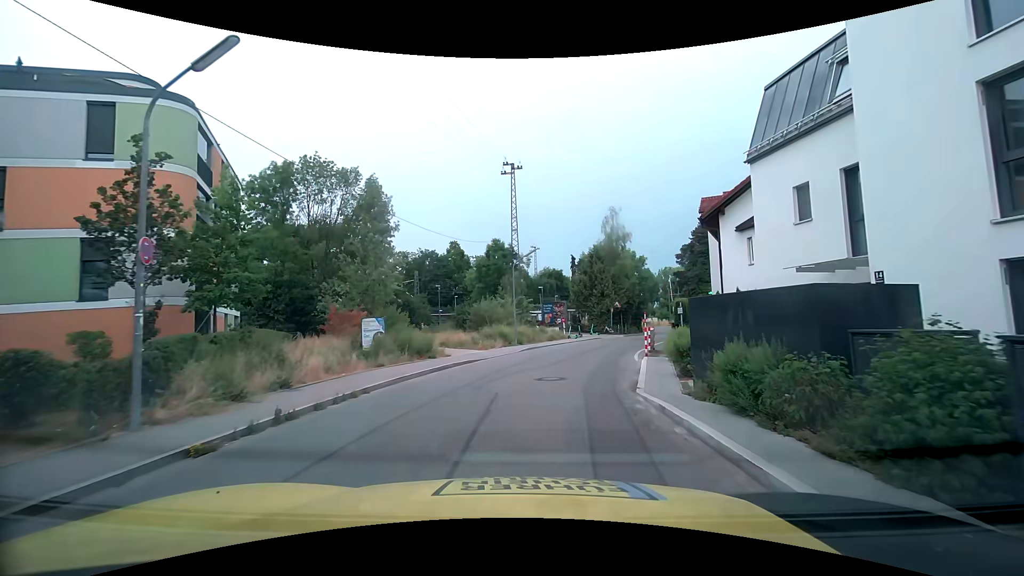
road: residential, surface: asphalt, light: Day
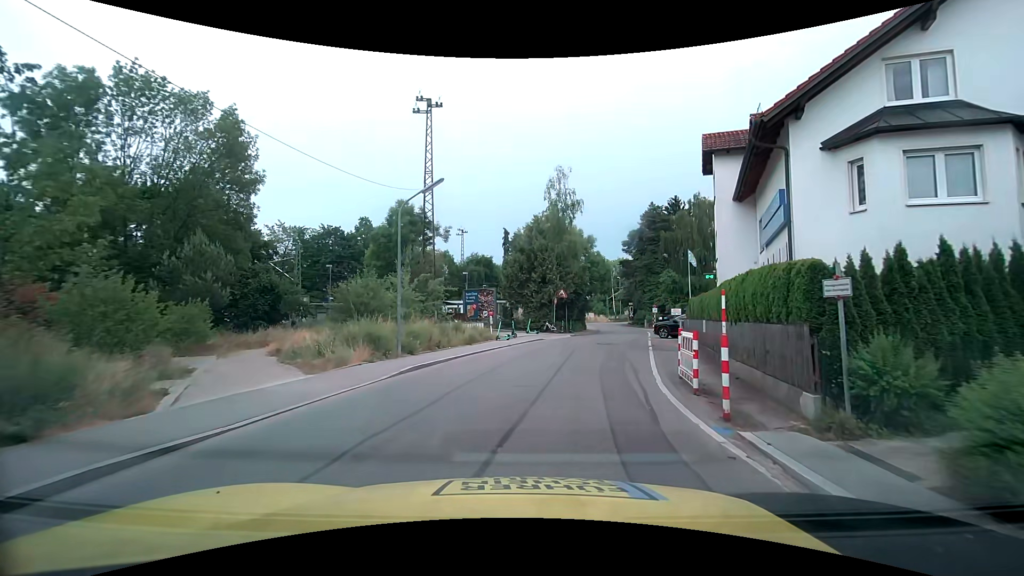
(+0.6, +14.2) m; +6°
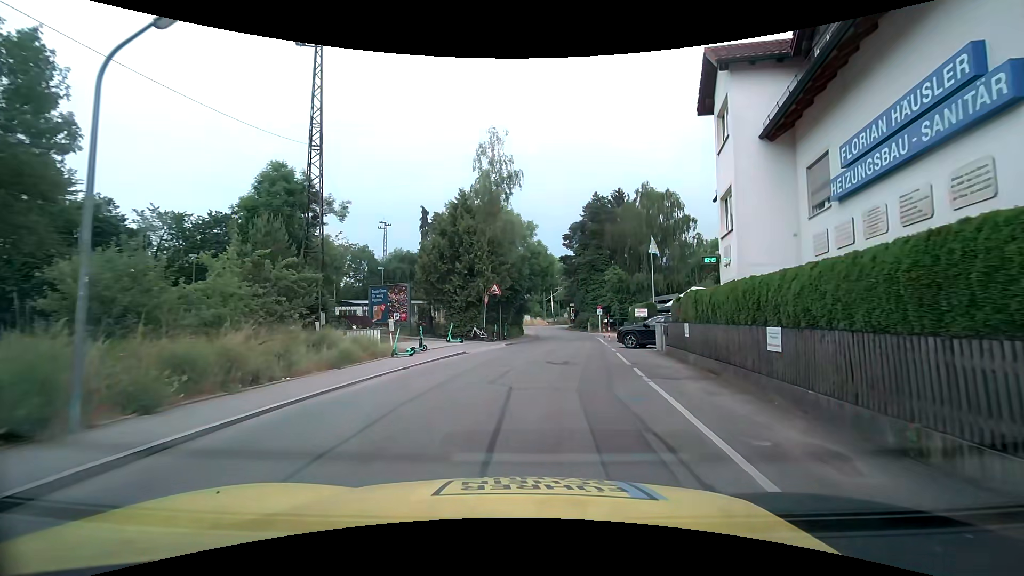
(+0.6, +9.5) m; +7°
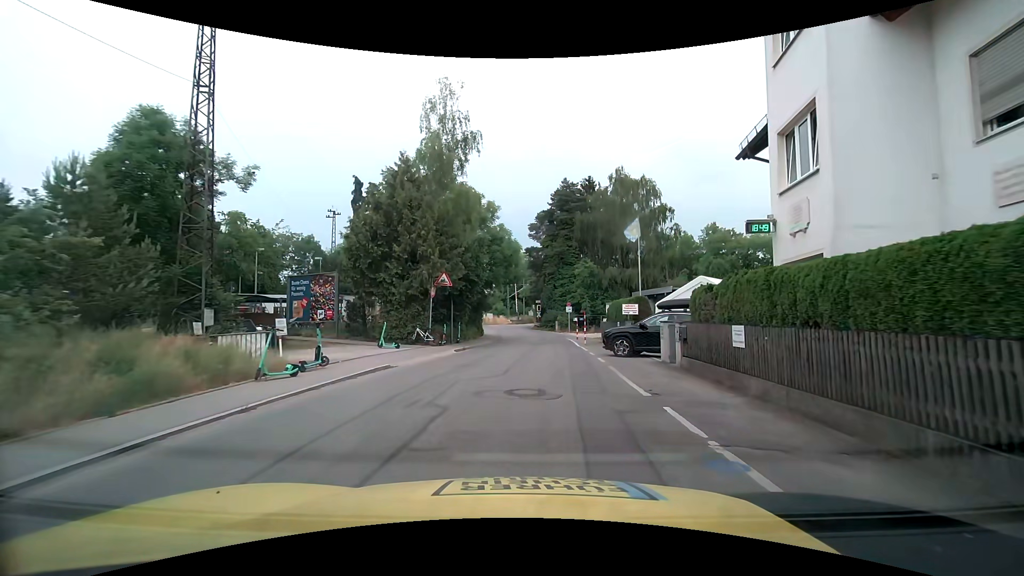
(+0.3, +6.6) m; +4°
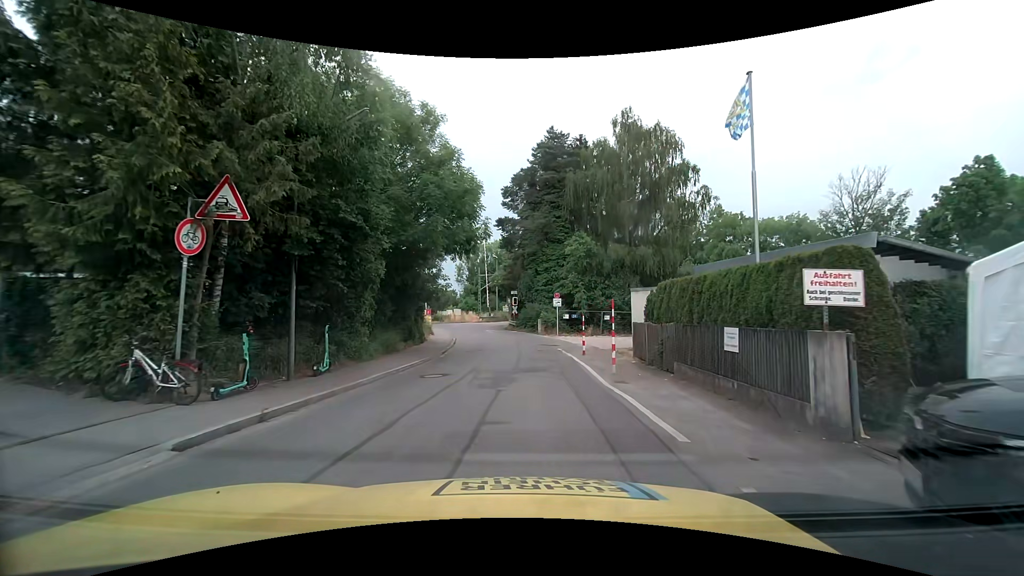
(+0.8, +16.0) m; +2°
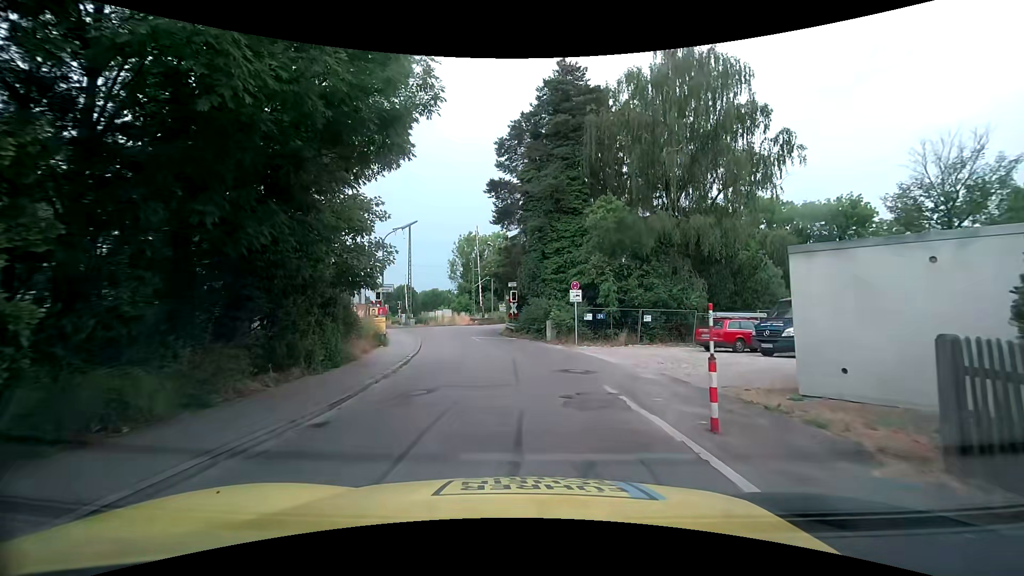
(+0.2, +12.3) m; 0°
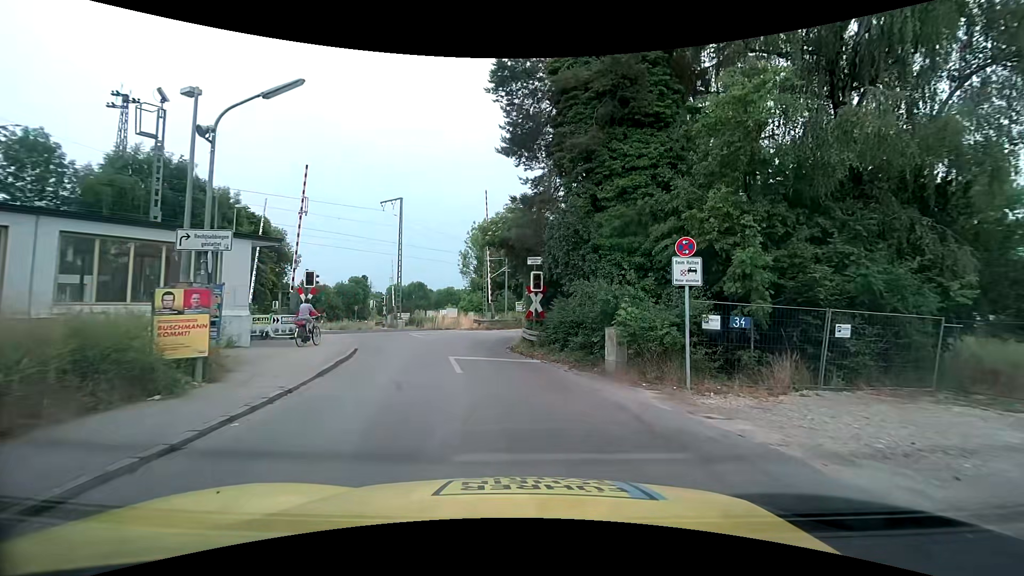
(-0.1, +14.7) m; -1°
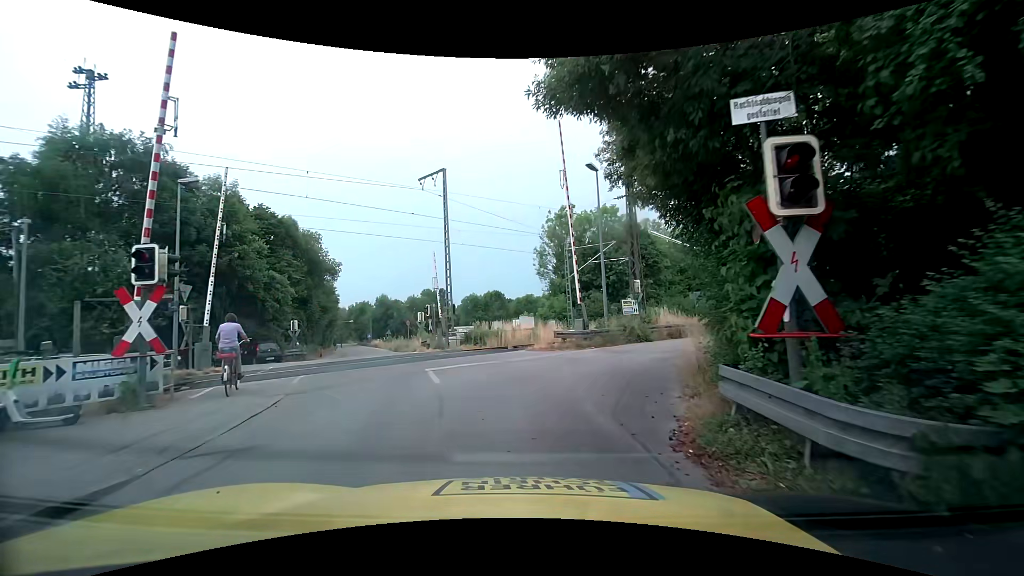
(-1.1, +13.8) m; -11°
(-1, +10) (-4, +20) (-7, +29) (-10, +38) (-13, +48) (-16, +58) (-19, +67) (-23, +76) (-26, +86) (-30, +95) m
